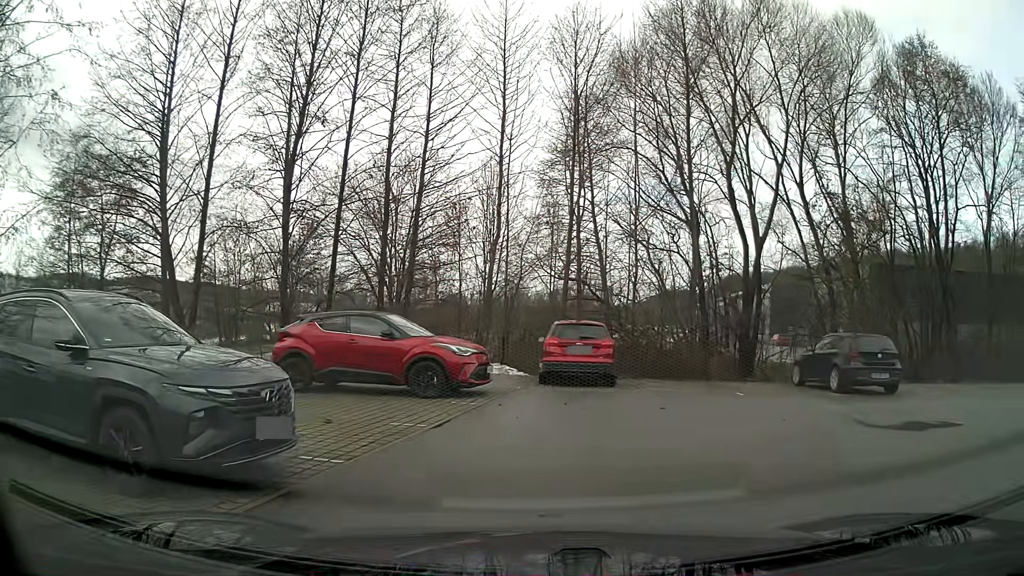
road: service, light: Day
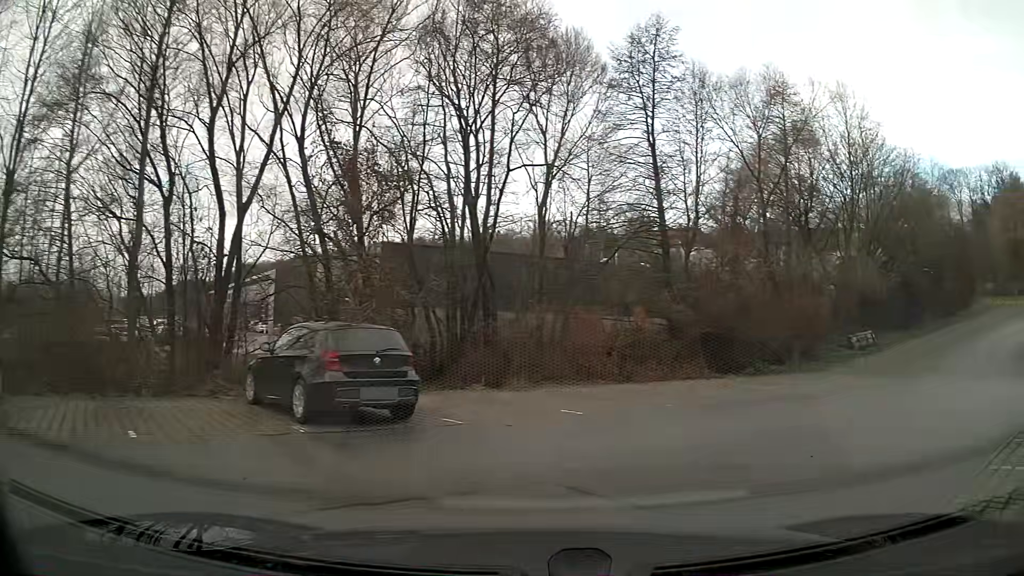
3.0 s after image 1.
(+2.5, +6.2) m; +42°
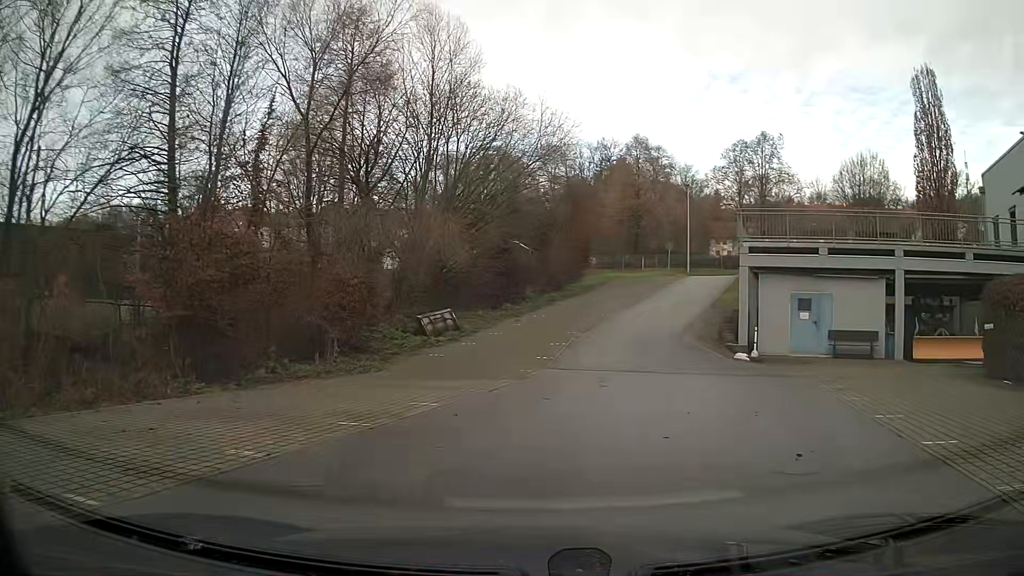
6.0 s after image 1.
(+3.5, +9.5) m; +35°
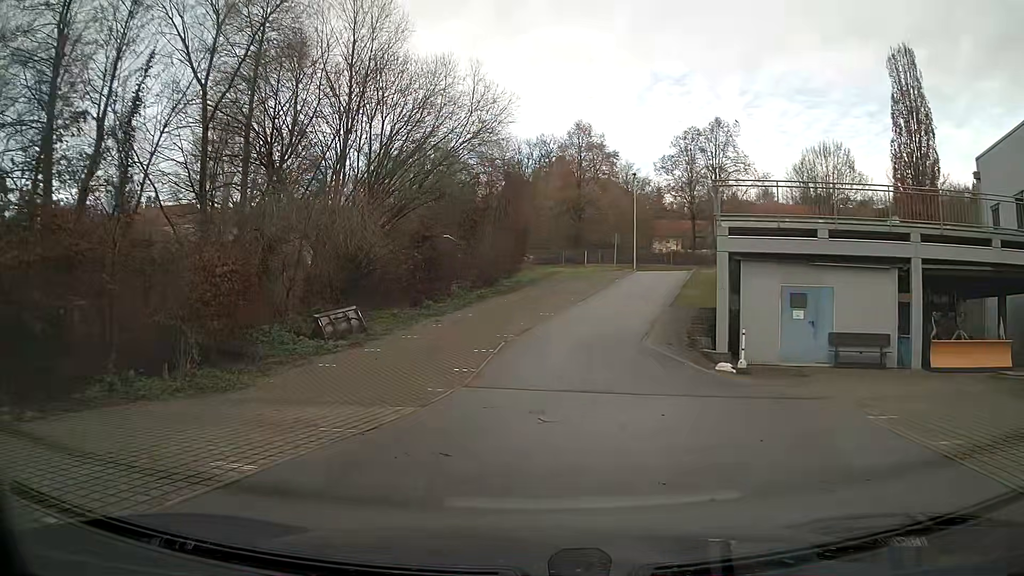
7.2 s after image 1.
(+0.2, +5.0) m; +4°
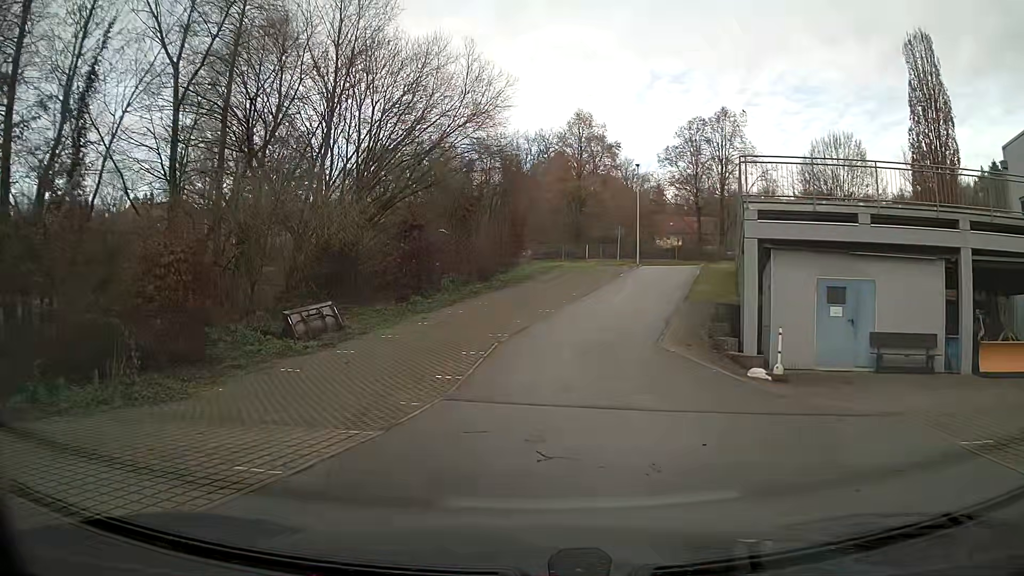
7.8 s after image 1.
(0.0, +2.5) m; +1°
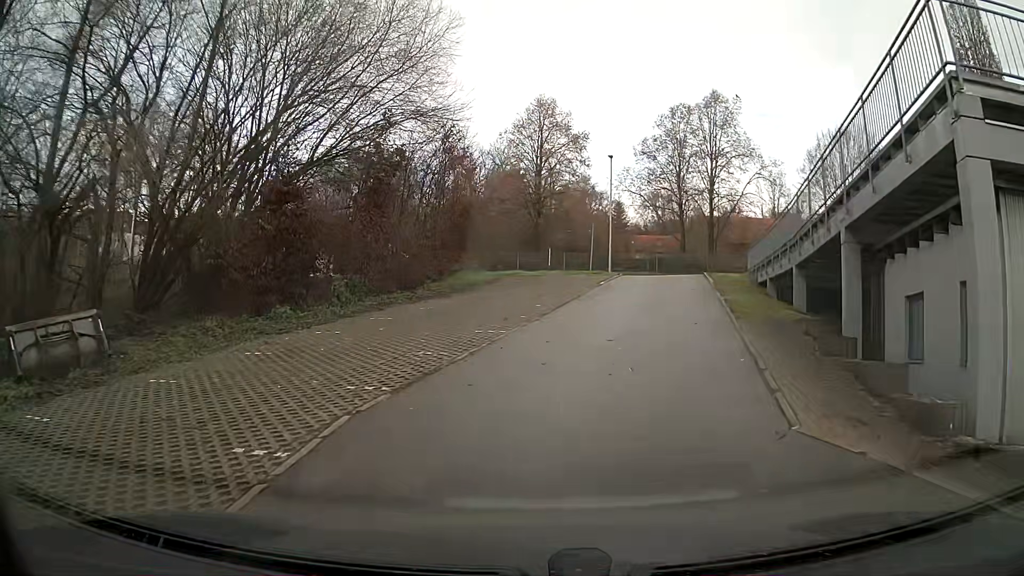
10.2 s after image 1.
(+0.3, +9.8) m; +5°
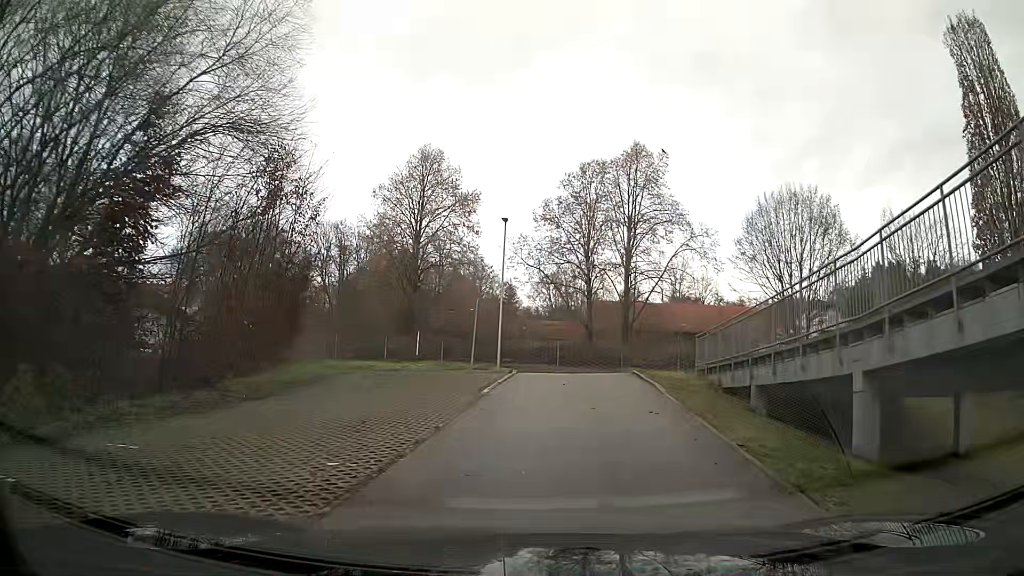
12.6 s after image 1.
(+0.6, +8.8) m; +8°
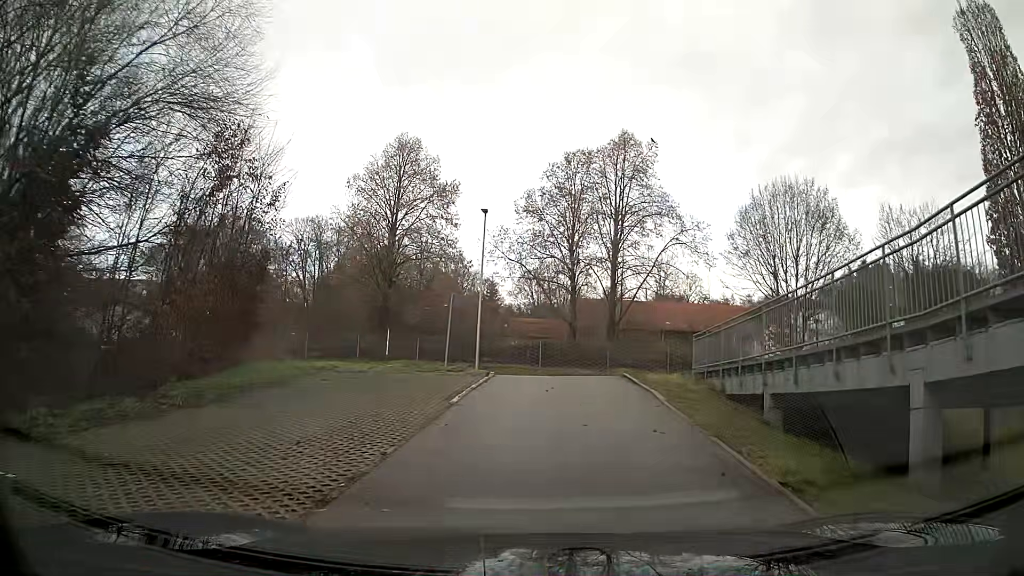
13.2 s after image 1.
(0.0, +2.0) m; +1°
(0, +10) (+1, +20) (-4, +28) (-14, +30) (-24, +30) (-34, +31) (-44, +32) (-54, +33) (-64, +34) (-74, +34) m
